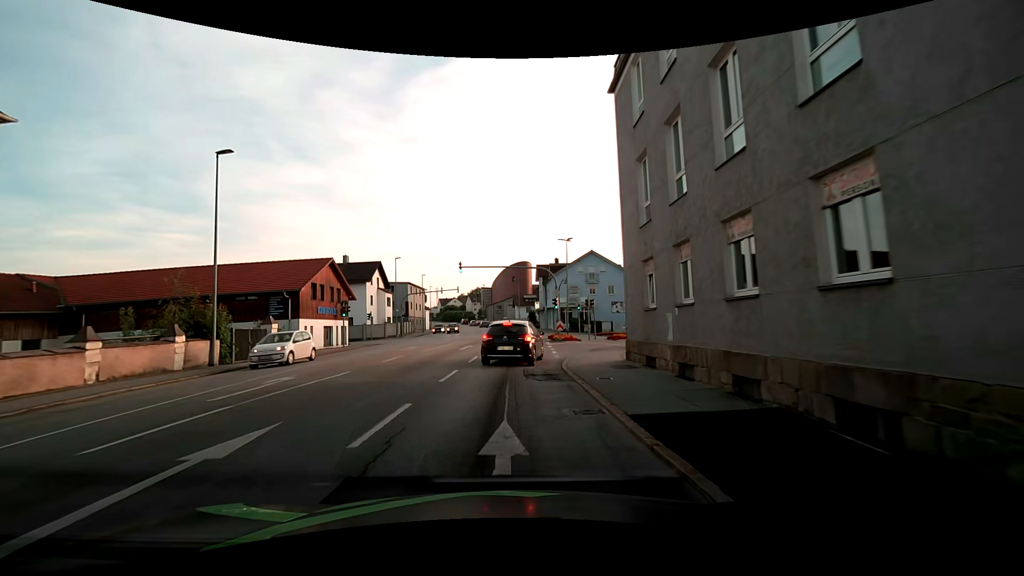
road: tertiary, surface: asphalt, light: Day
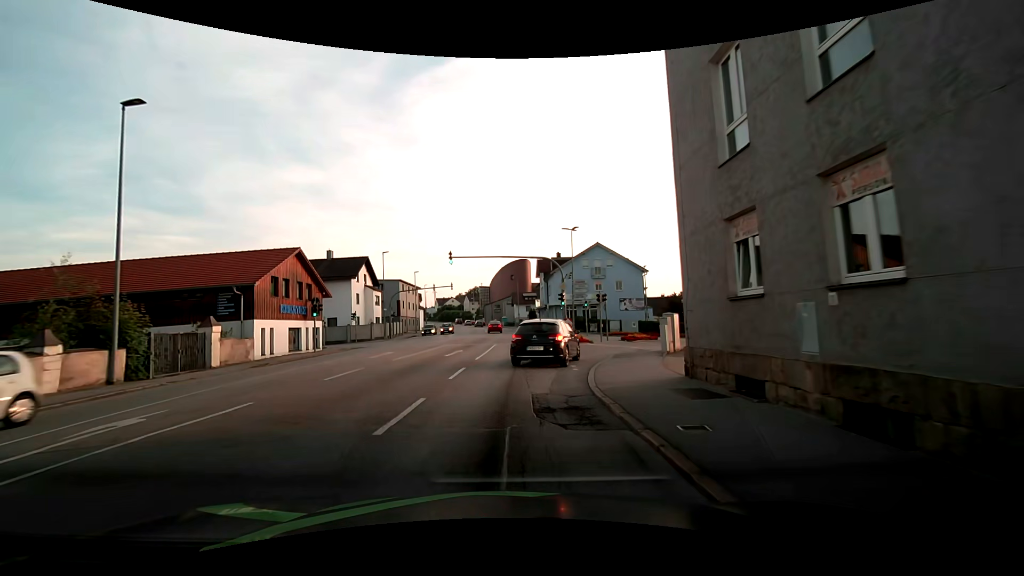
(0.0, +5.5) m; +1°
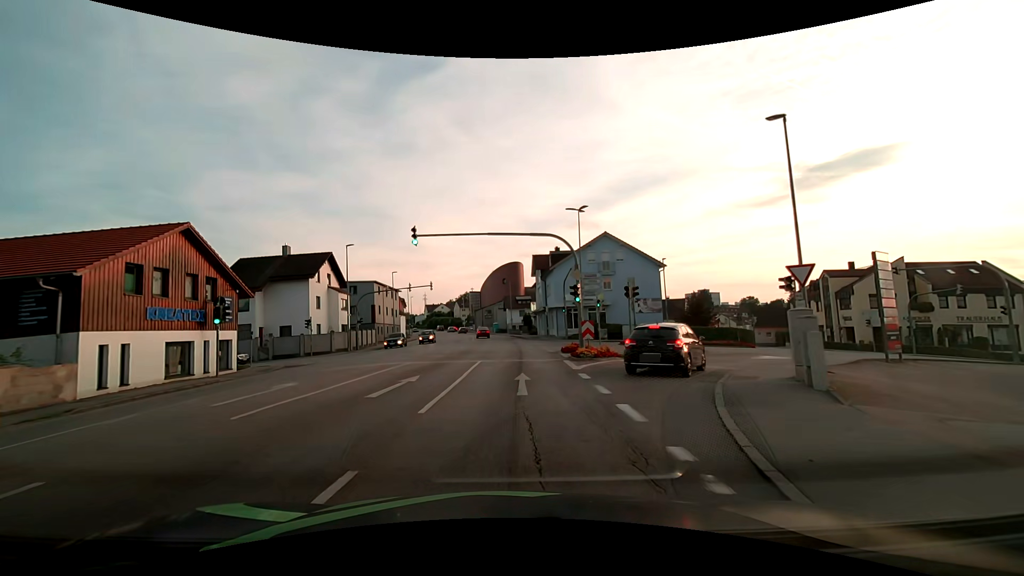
(0.0, +10.2) m; 0°
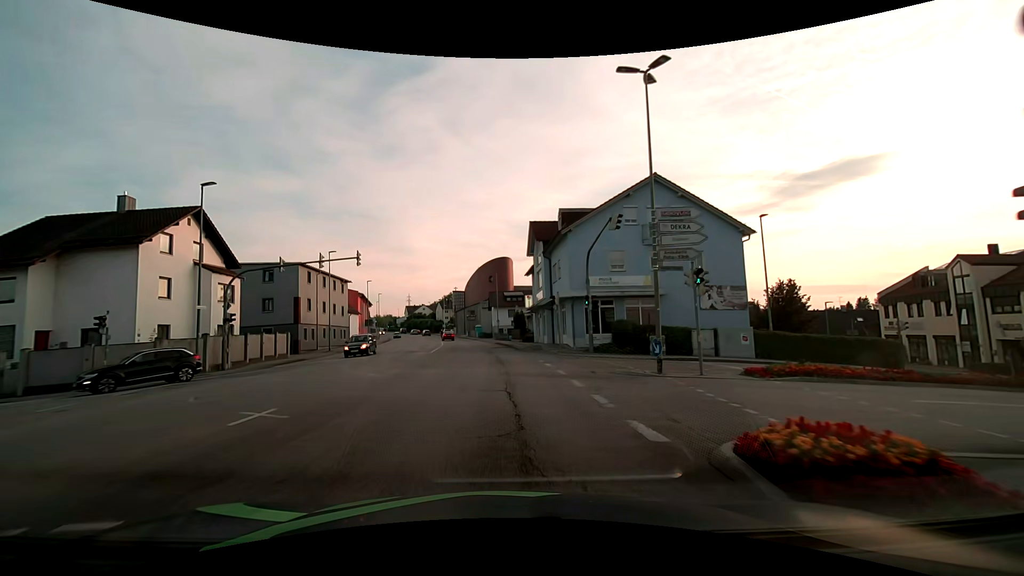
(+0.5, +21.5) m; +2°
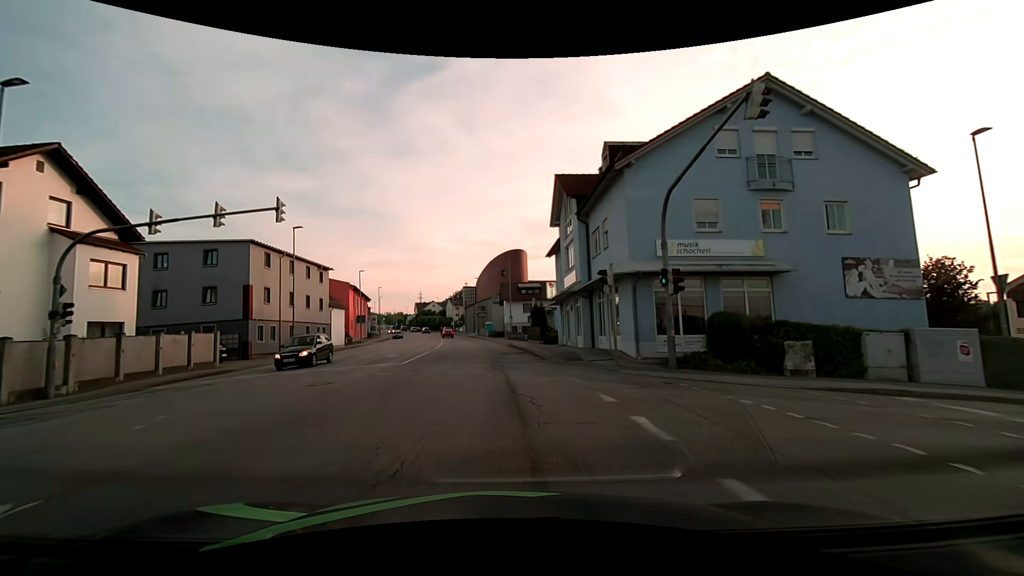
(-0.2, +12.1) m; -2°
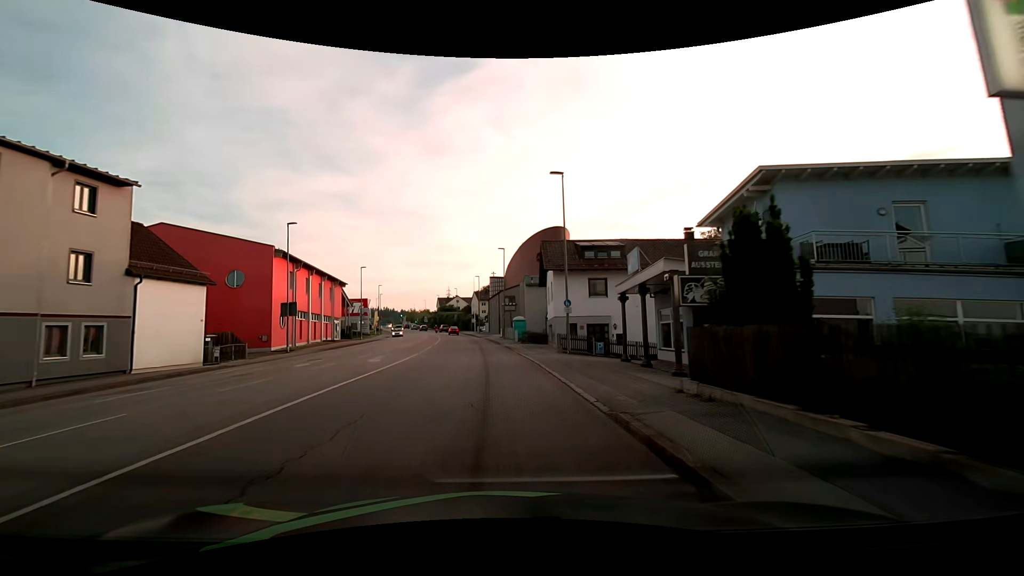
(-0.9, +33.2) m; -2°
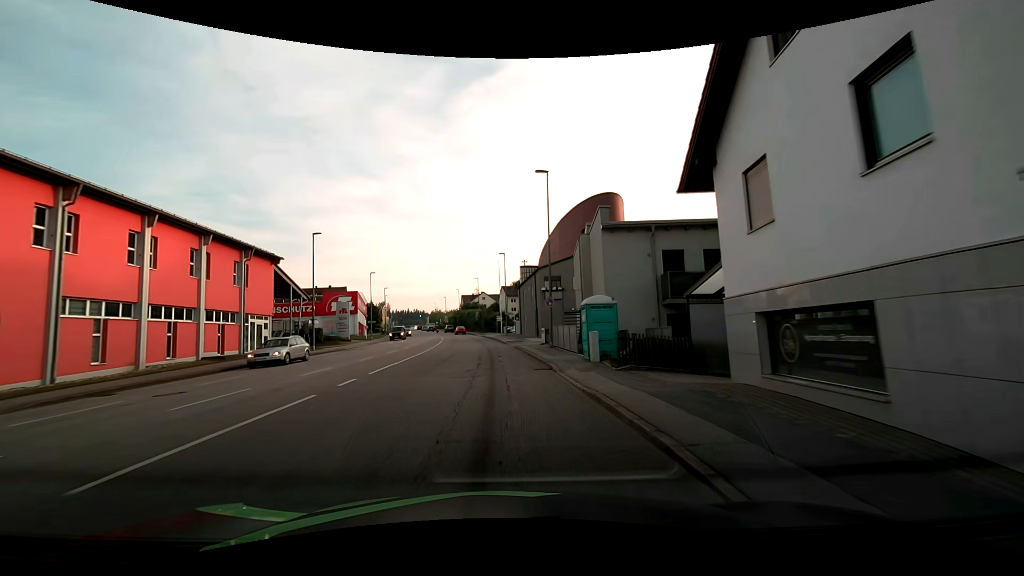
(-1.5, +28.0) m; -5°
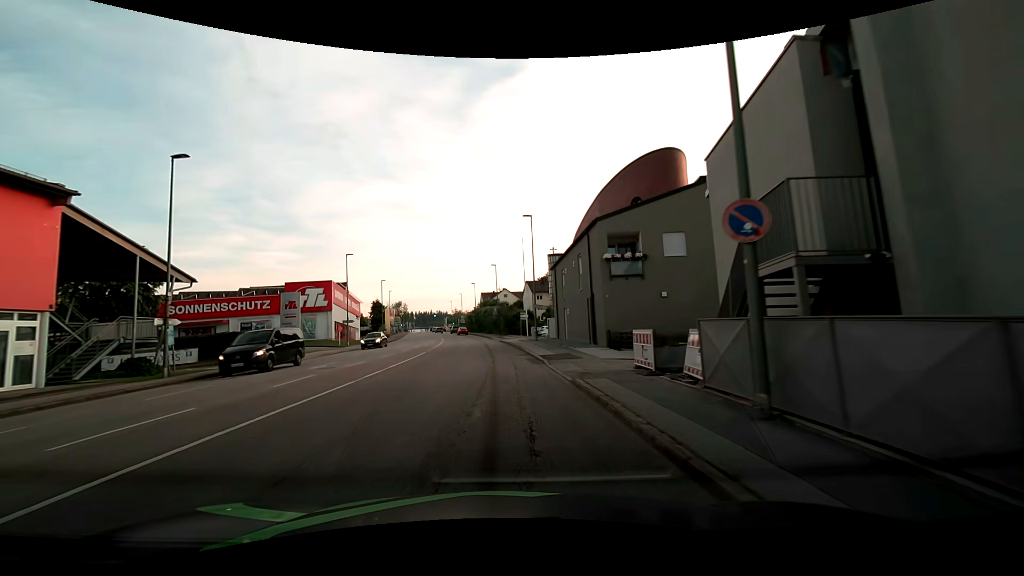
(-0.5, +21.6) m; -4°
(0, +10) (0, +20) (-1, +30) (-1, +40) (-2, +50) (-3, +60) (-4, +70) (-5, +80) (-6, +90) (-8, +100) m
